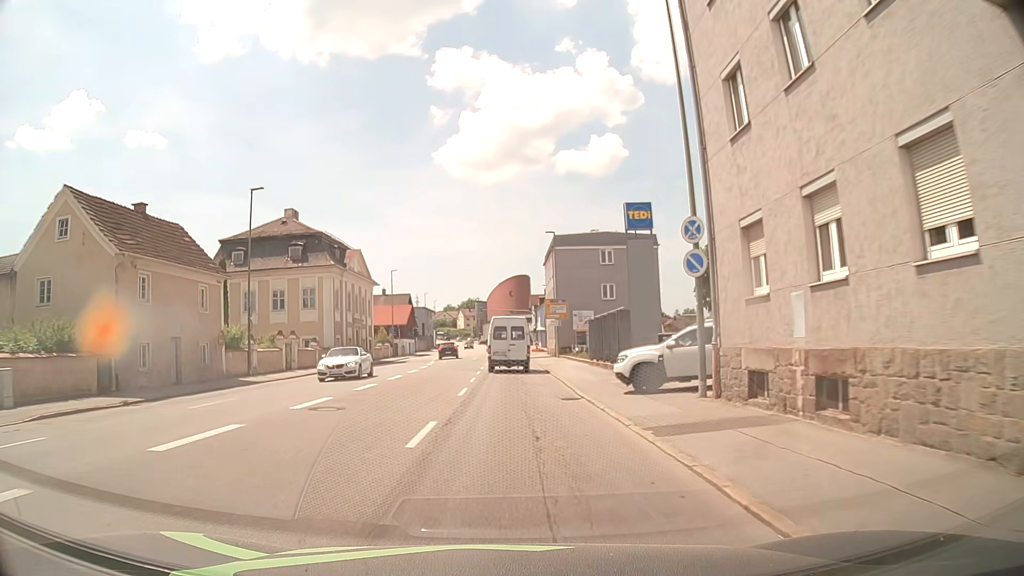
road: tertiary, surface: asphalt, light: Day
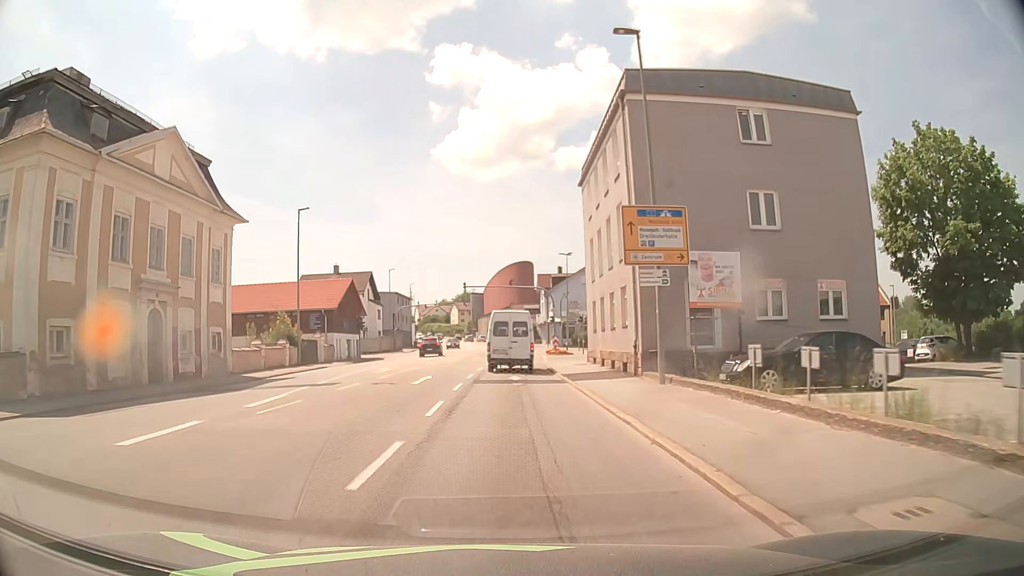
(+0.2, +36.2) m; 0°
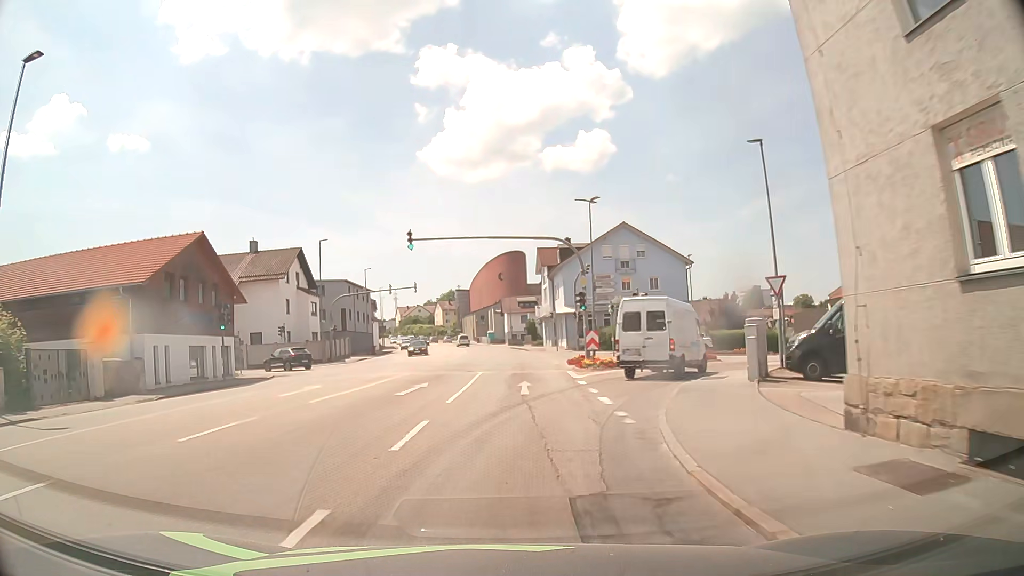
(+0.1, +28.0) m; +1°
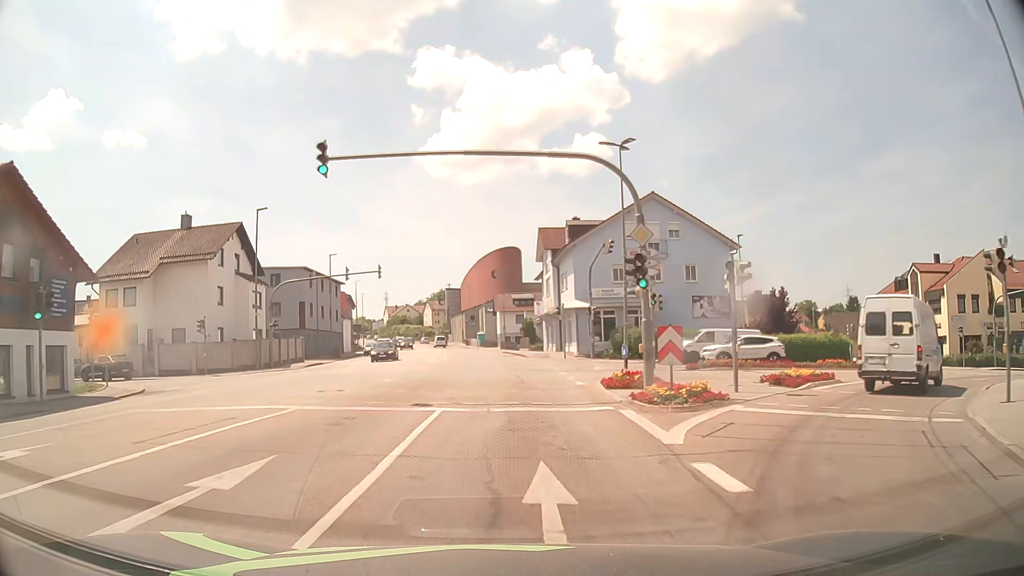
(0.0, +14.0) m; +1°
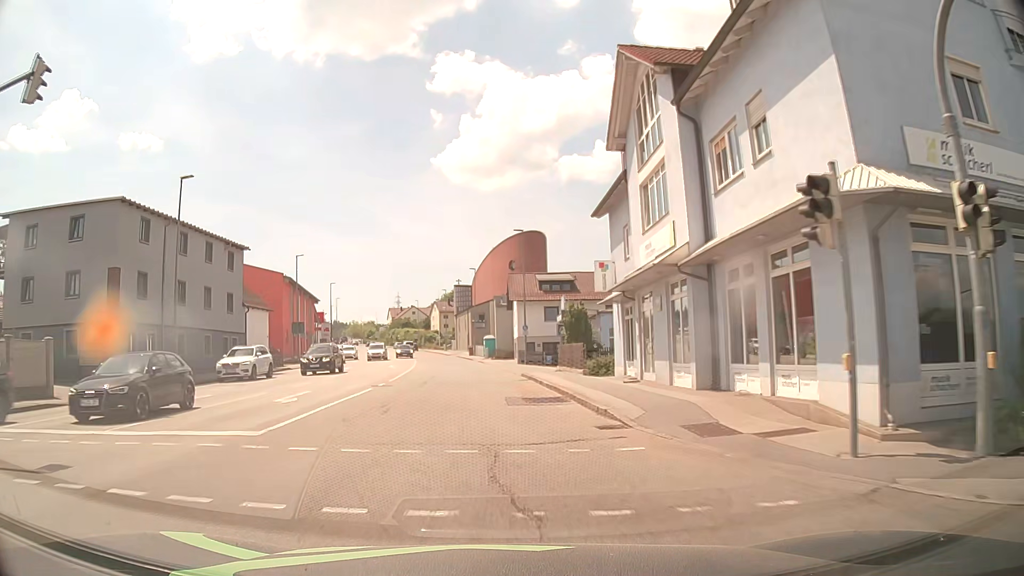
(-0.1, +35.8) m; -1°
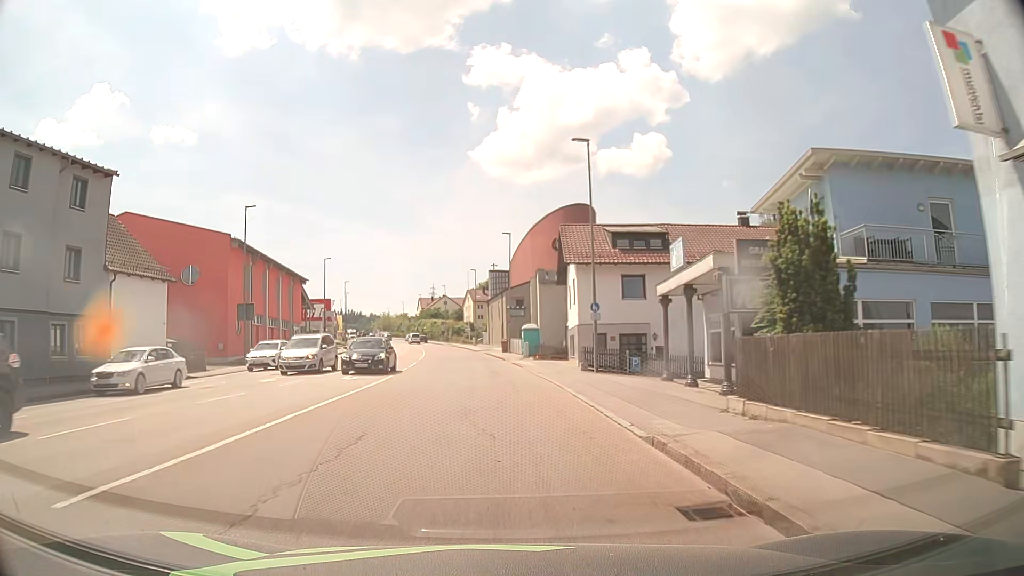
(-0.7, +21.8) m; -3°
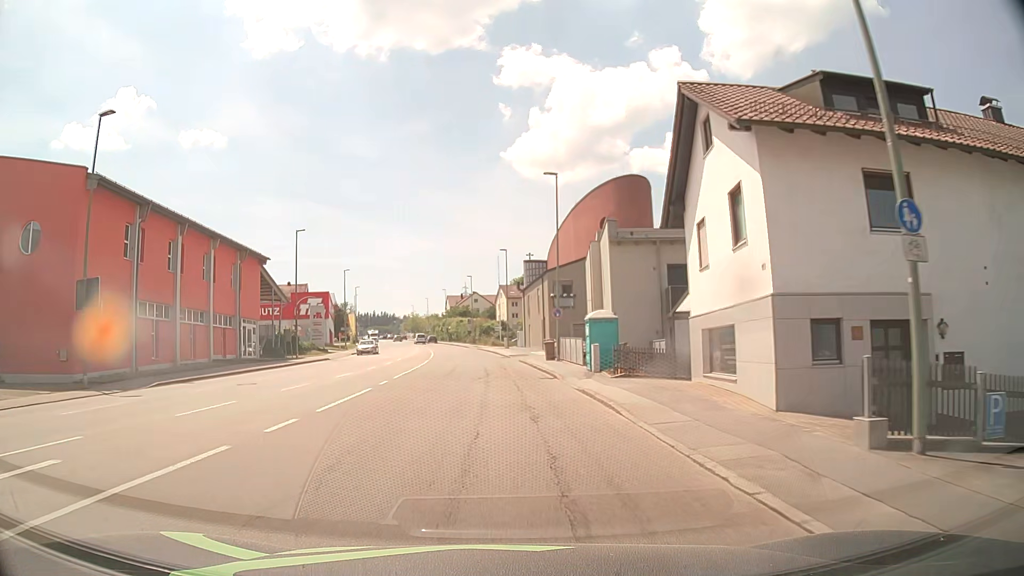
(-0.6, +21.3) m; -3°
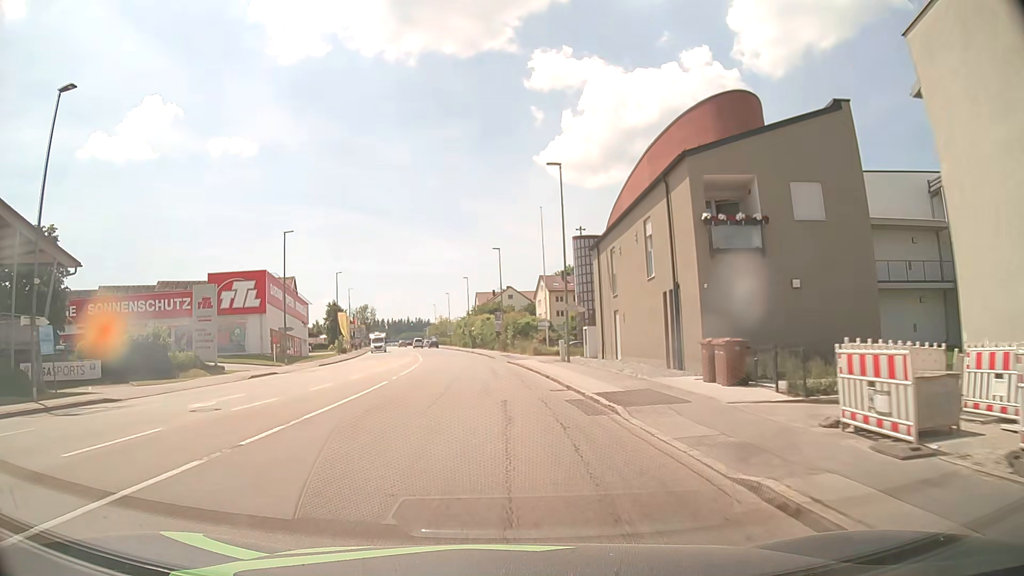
(-1.0, +35.6) m; -3°
(0, +10) (0, +20) (-1, +30) (-2, +40) (-2, +50) (-4, +60) (-5, +70) (-6, +80) (-8, +90) (-10, +99) m
